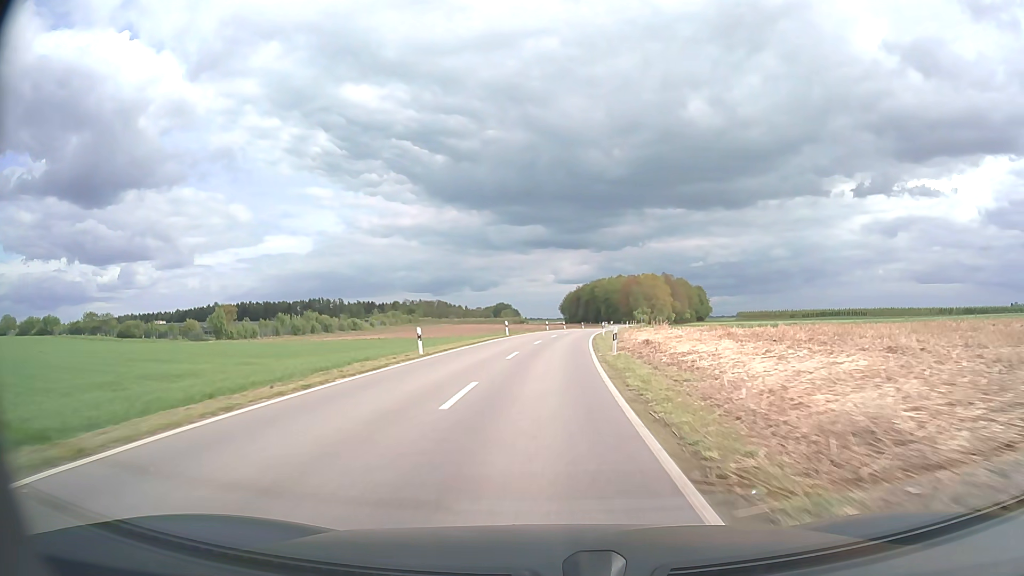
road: unclassified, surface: asphalt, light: Day
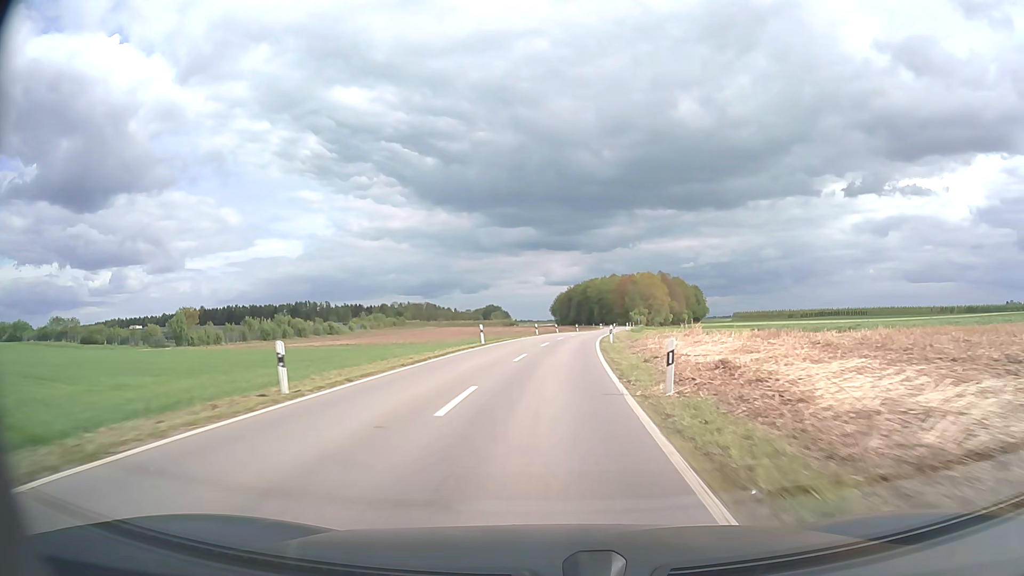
(+0.1, +12.5) m; +1°
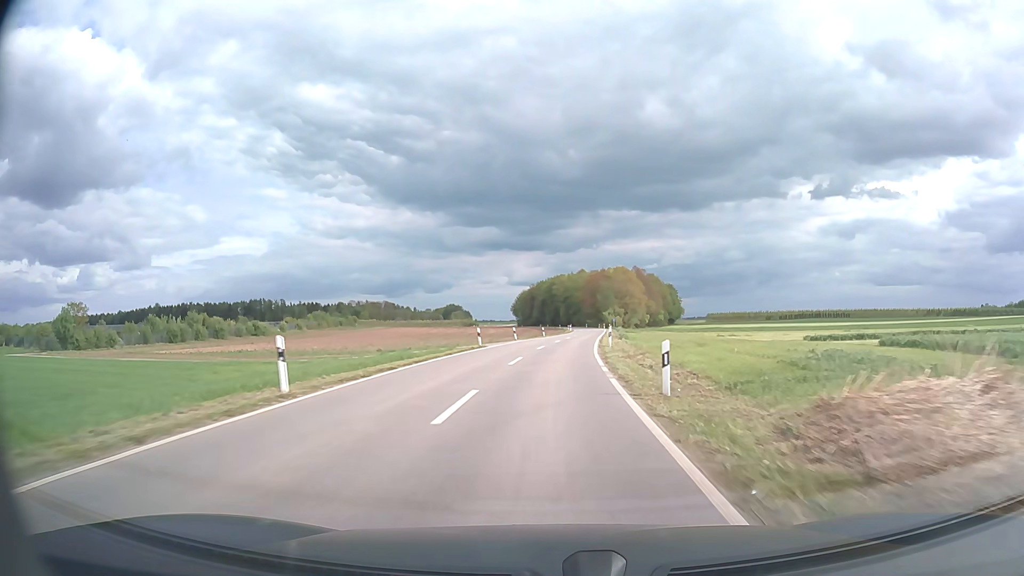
(+0.7, +24.9) m; +3°
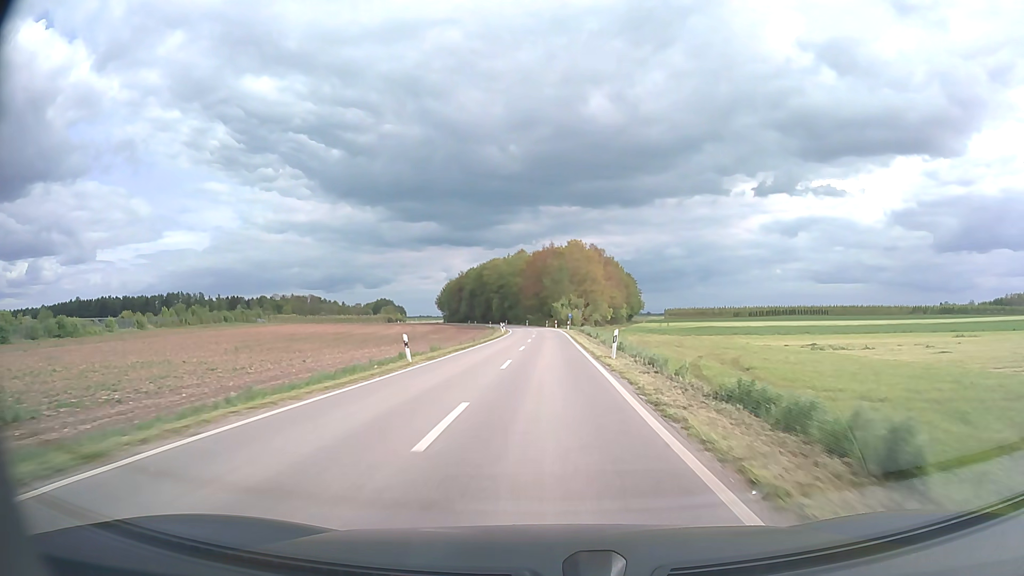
(+2.2, +50.0) m; +5°
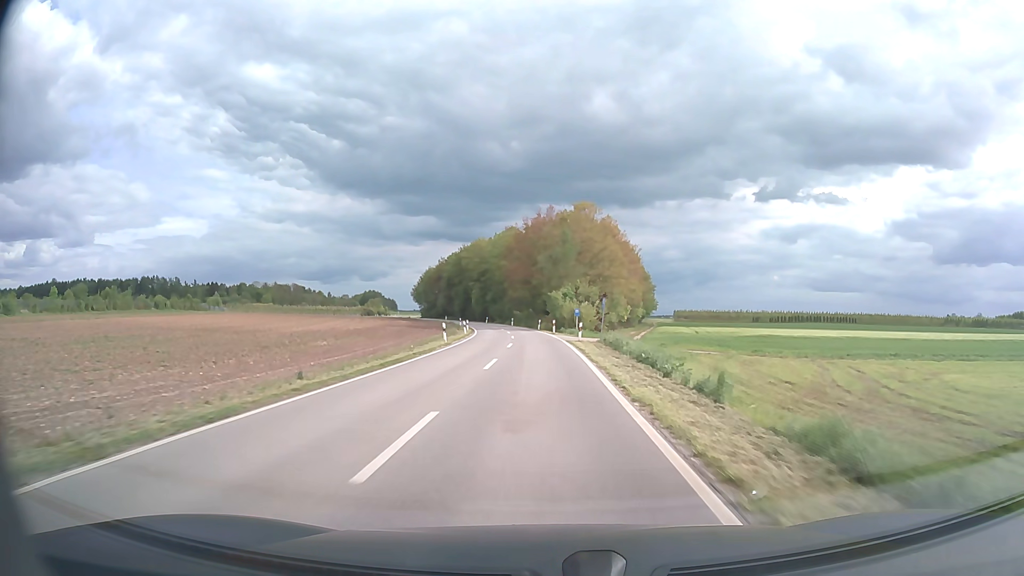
(+0.3, +37.8) m; 0°
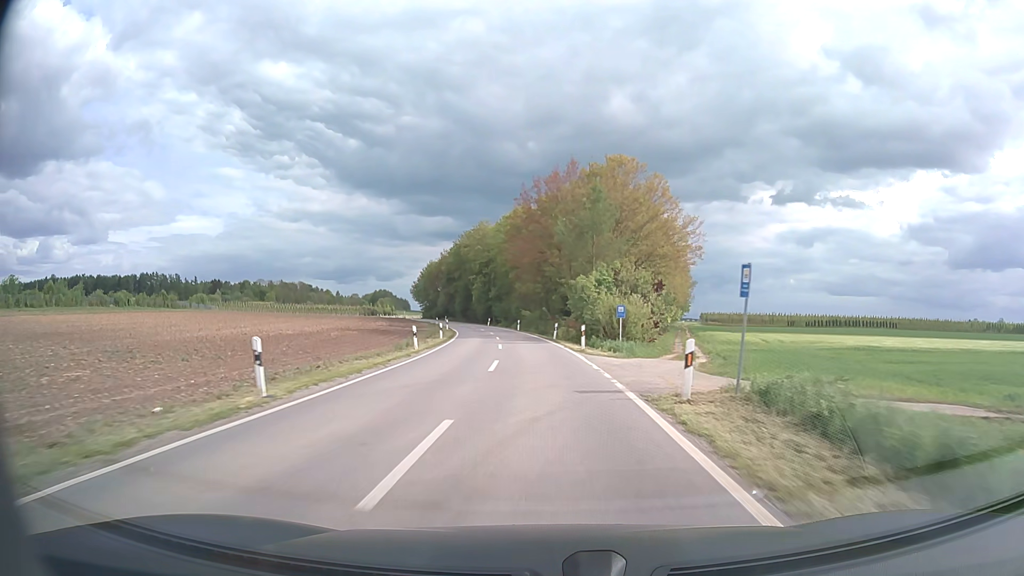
(-0.2, +24.8) m; -1°
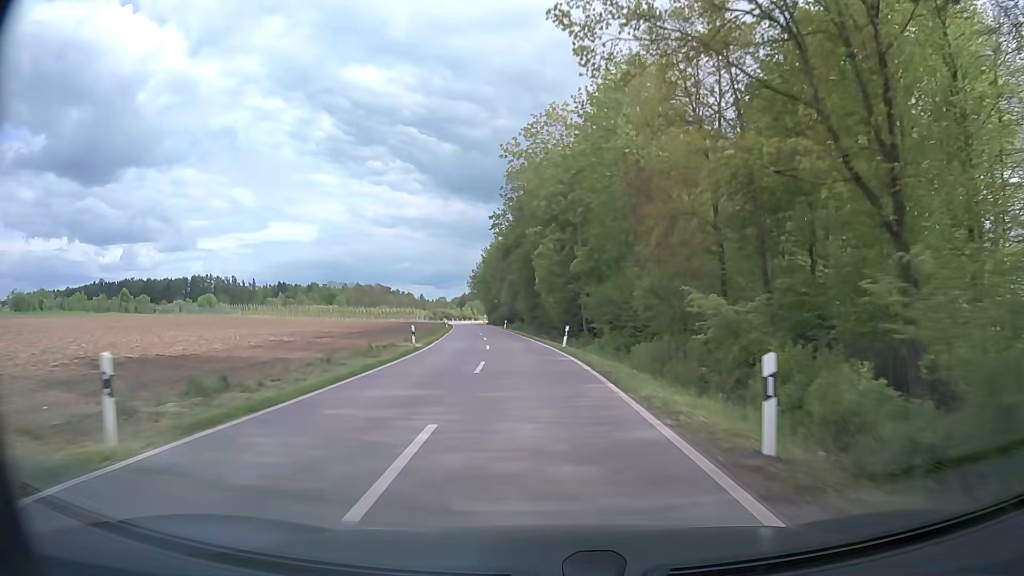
(-3.9, +60.7) m; -8°
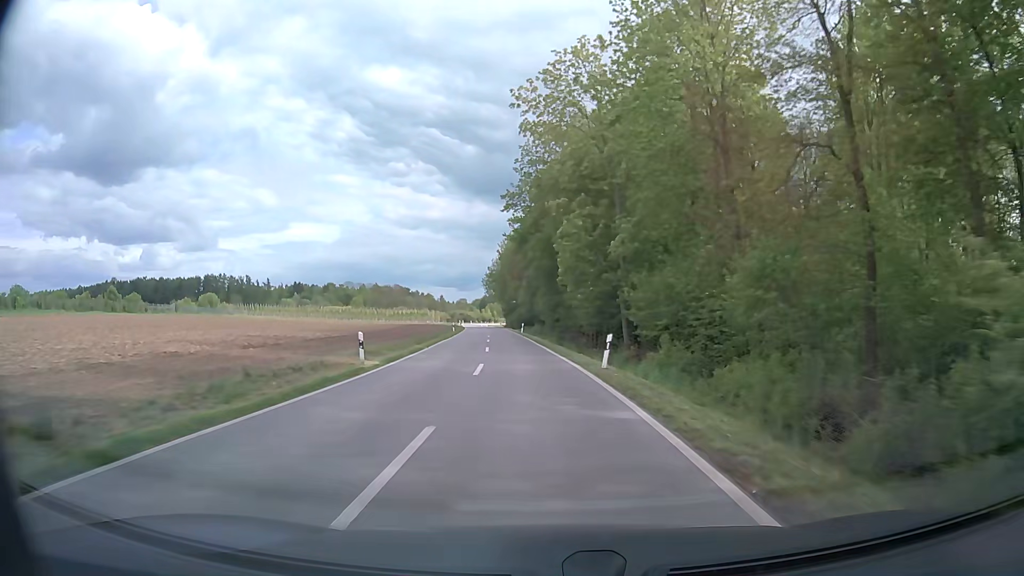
(-0.2, +12.2) m; -2°
(0, +10) (0, +20) (-1, +30) (-2, +40) (-3, +50) (-4, +60) (-5, +70) (-6, +80) (-7, +90) (-8, +100) m
